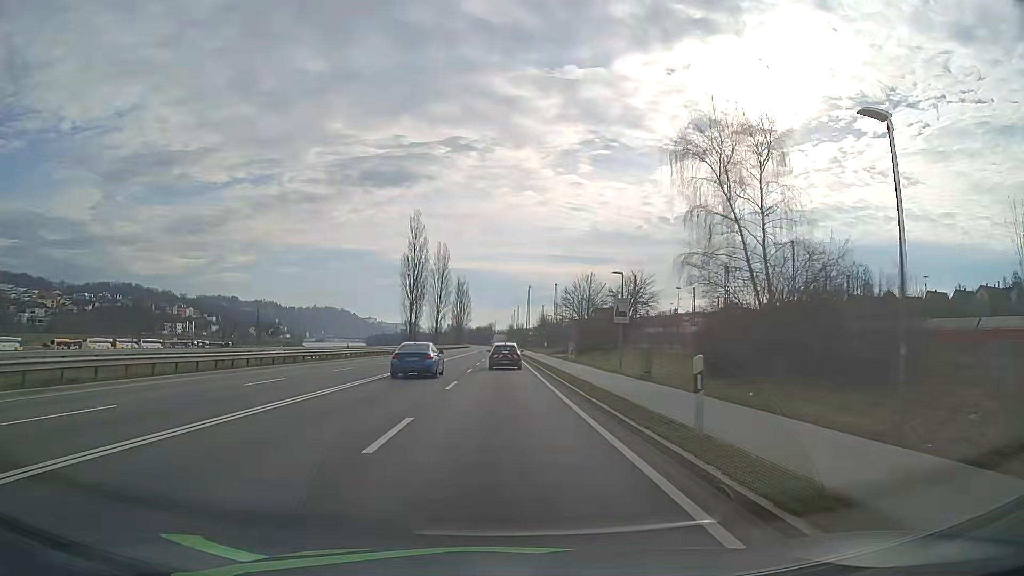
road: primary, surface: asphalt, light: Day
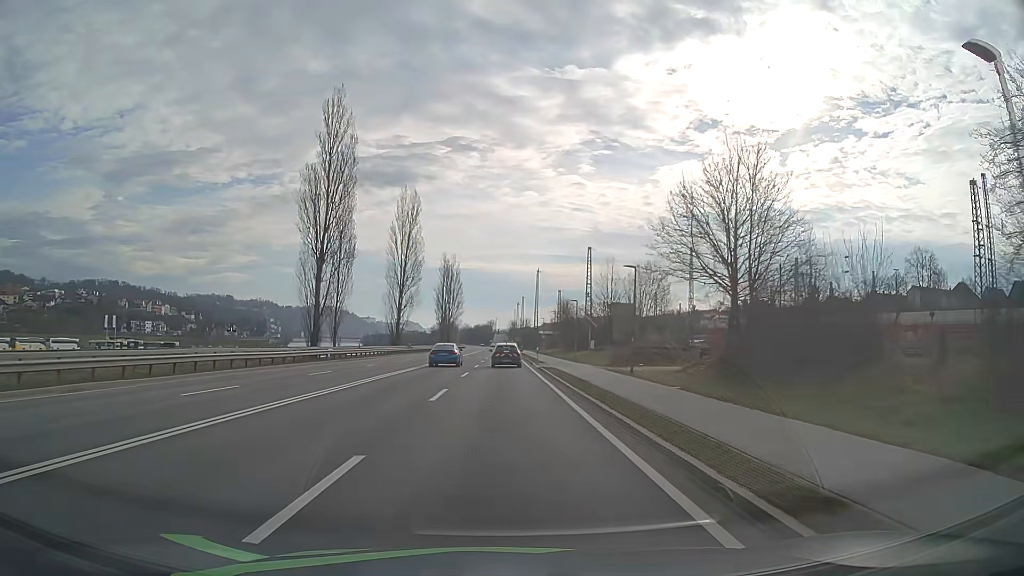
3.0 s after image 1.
(-0.3, +52.6) m; 0°
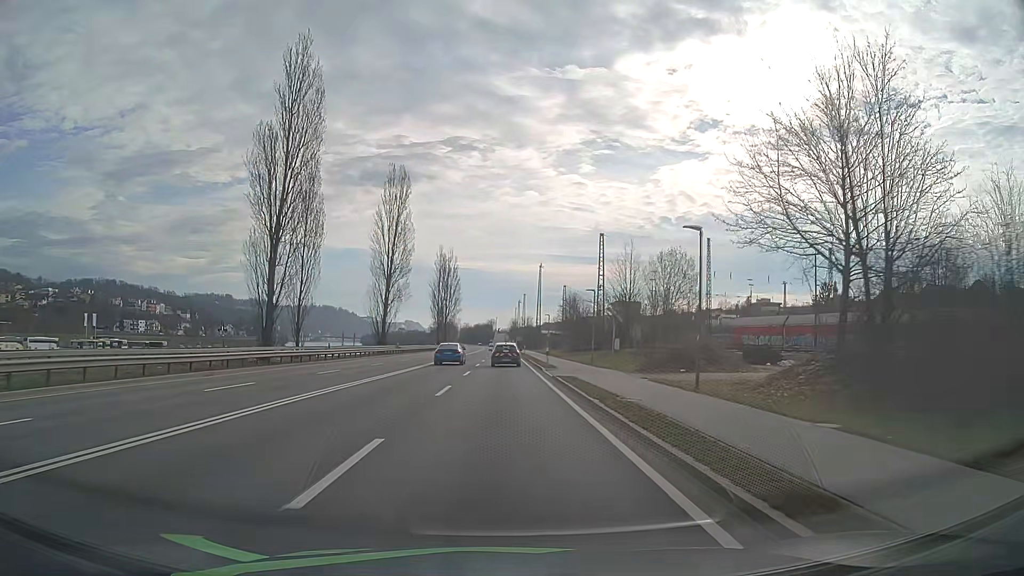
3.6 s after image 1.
(0.0, +10.6) m; 0°
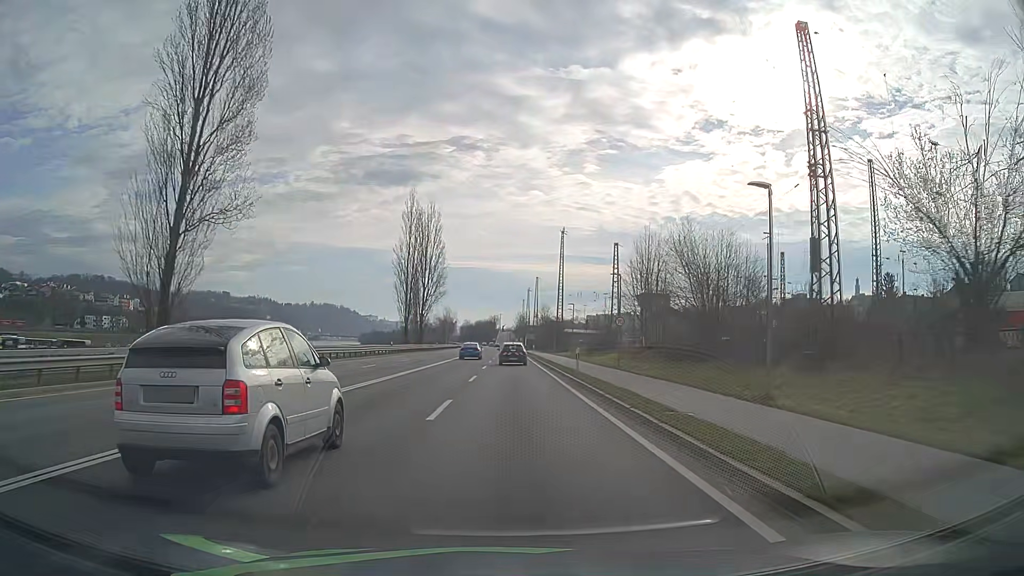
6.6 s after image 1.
(-0.4, +53.5) m; -1°
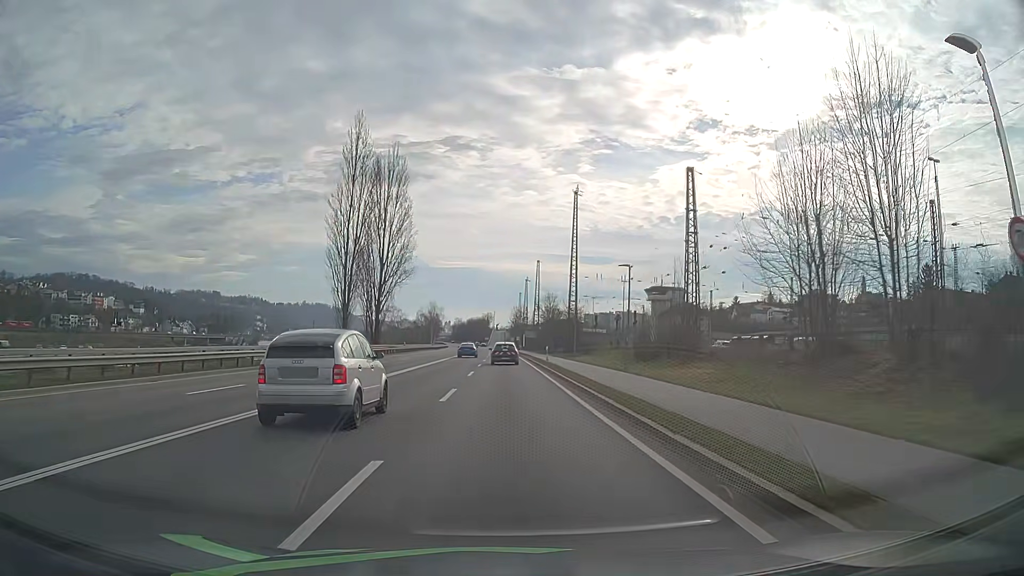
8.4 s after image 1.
(+0.3, +32.4) m; +1°
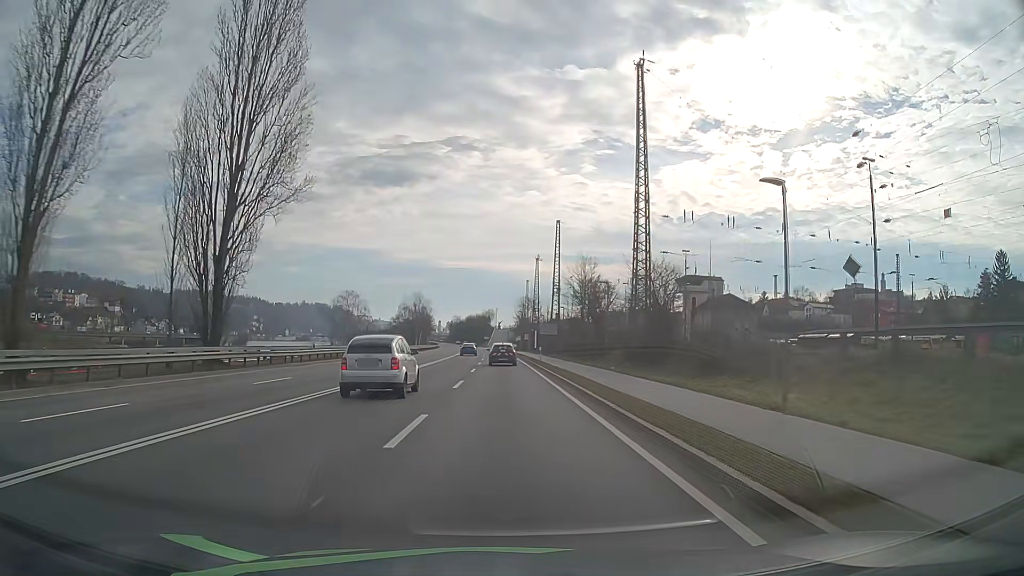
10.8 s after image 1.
(-0.2, +43.2) m; 0°
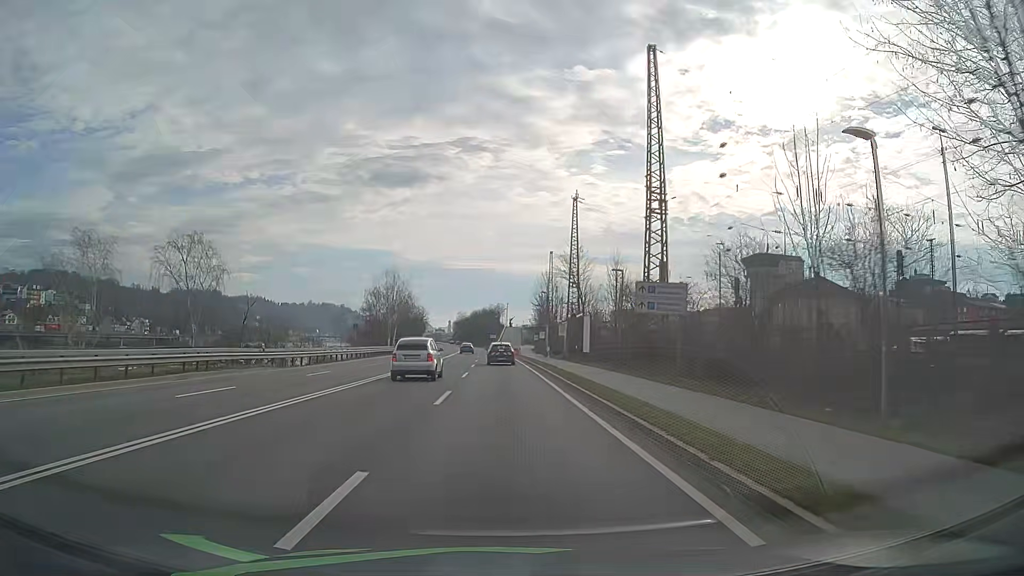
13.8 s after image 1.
(-0.5, +54.1) m; -1°
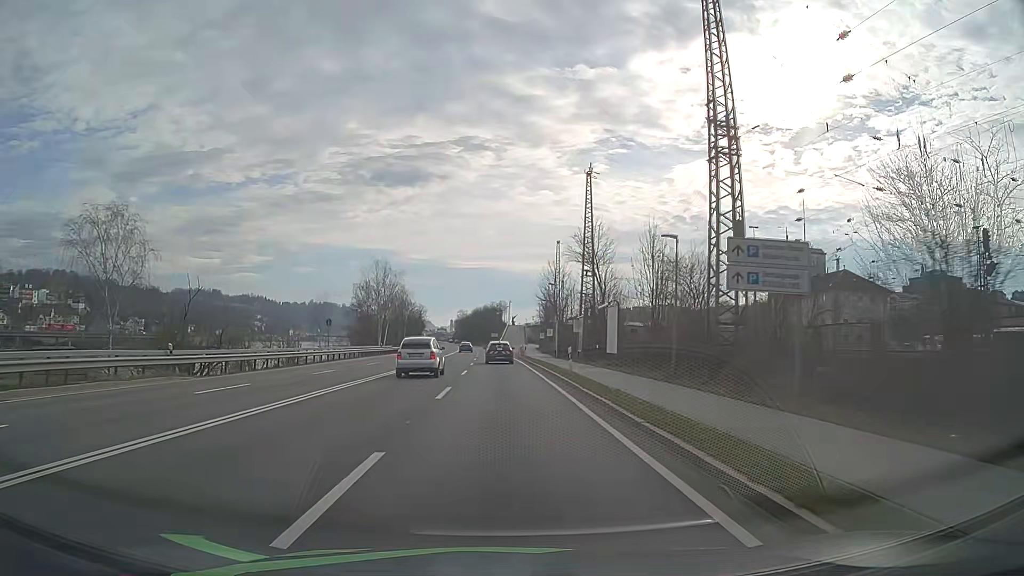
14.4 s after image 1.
(0.0, +10.9) m; 0°
(0, +10) (0, +20) (0, +30) (0, +40) (-1, +50) (-1, +60) (-2, +70) (-2, +80) (-2, +90) (-3, +100) m
